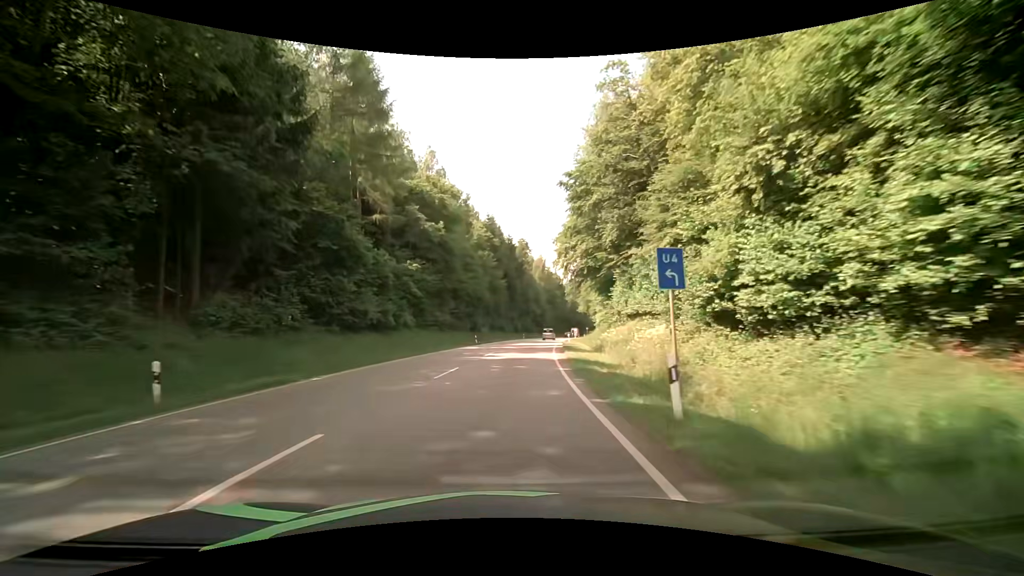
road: secondary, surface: asphalt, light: Day
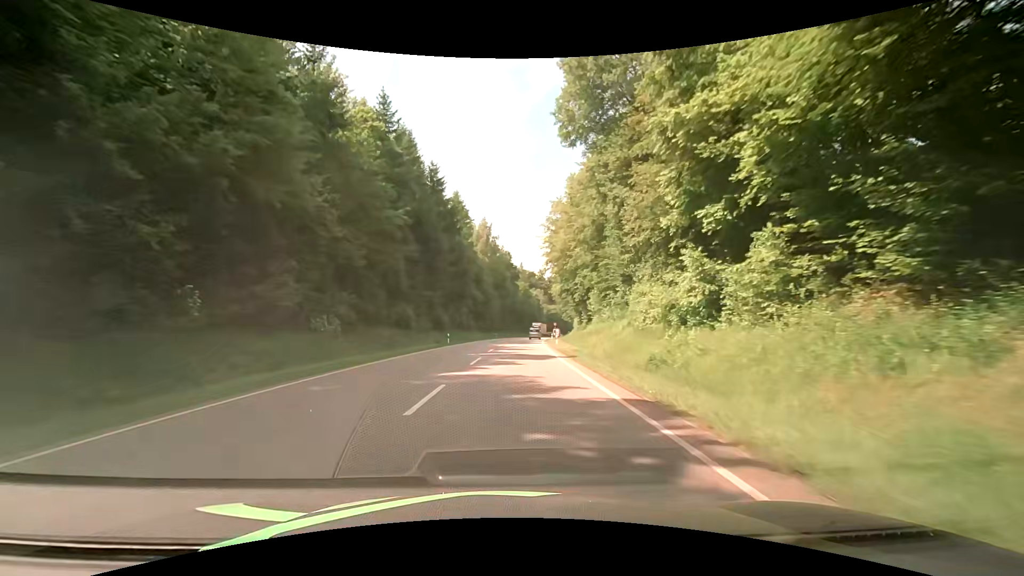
(+3.1, +53.7) m; +7°
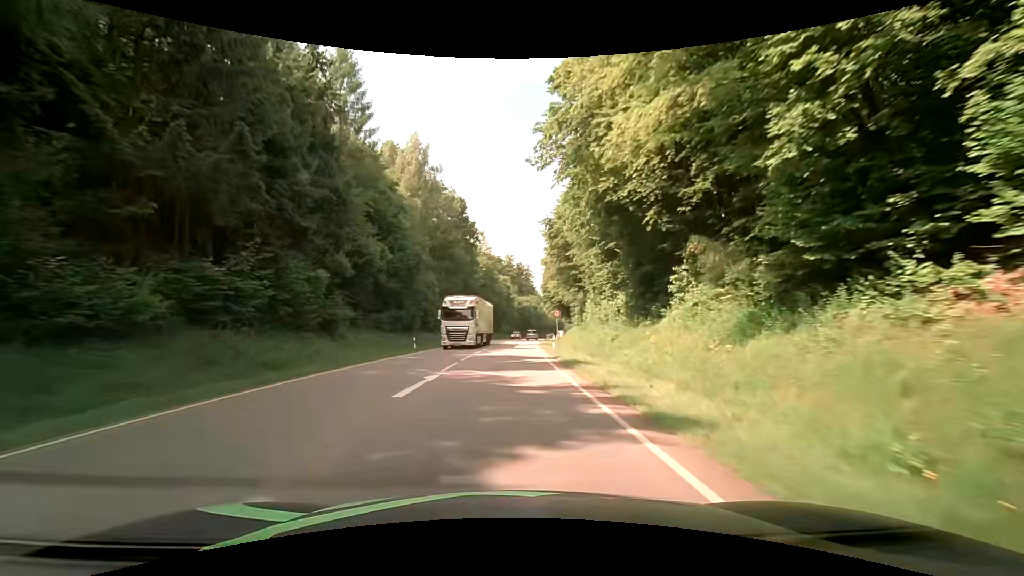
(+2.1, +54.1) m; +4°
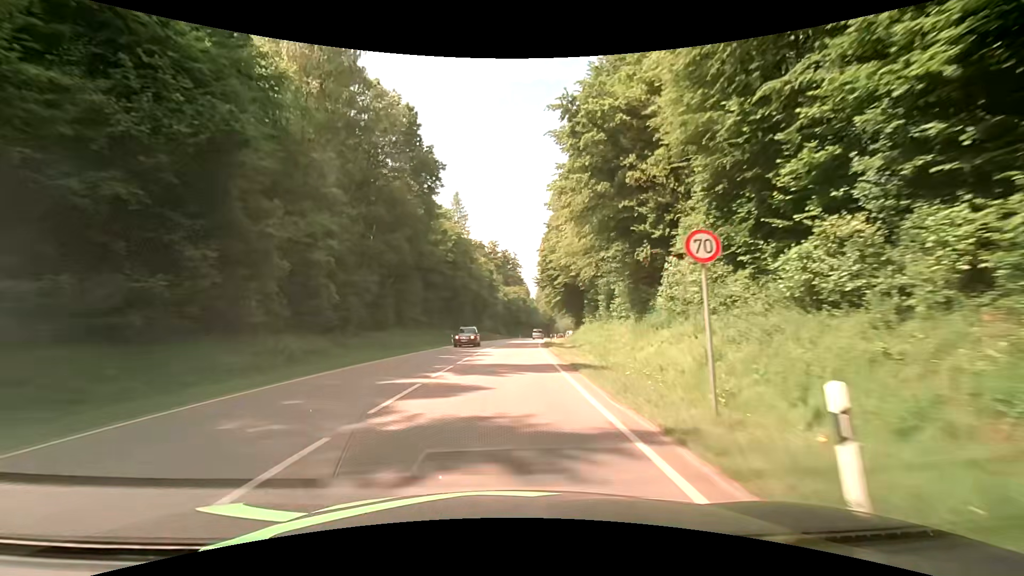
(+0.5, +32.5) m; +2°
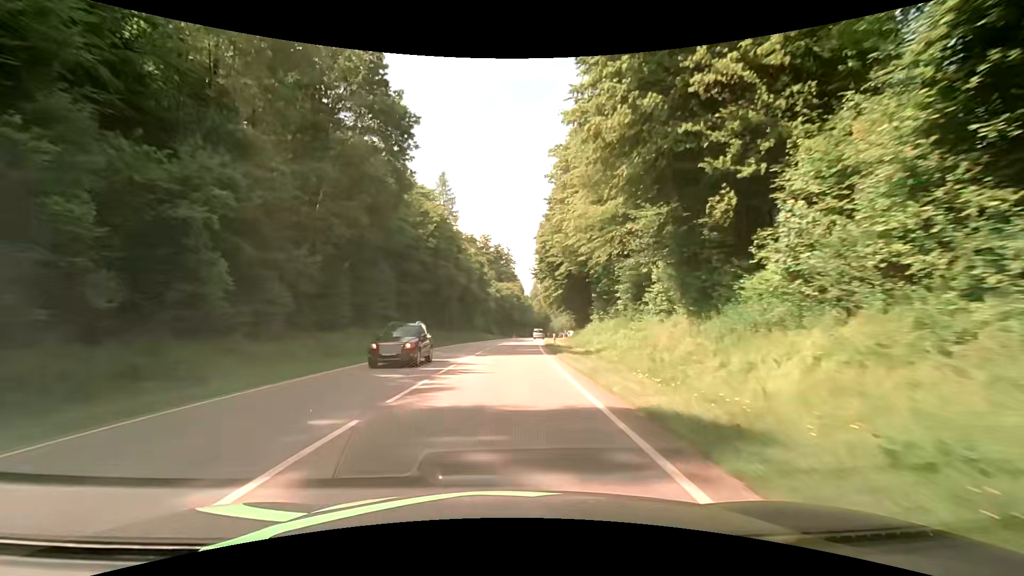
(+0.1, +10.8) m; +1°
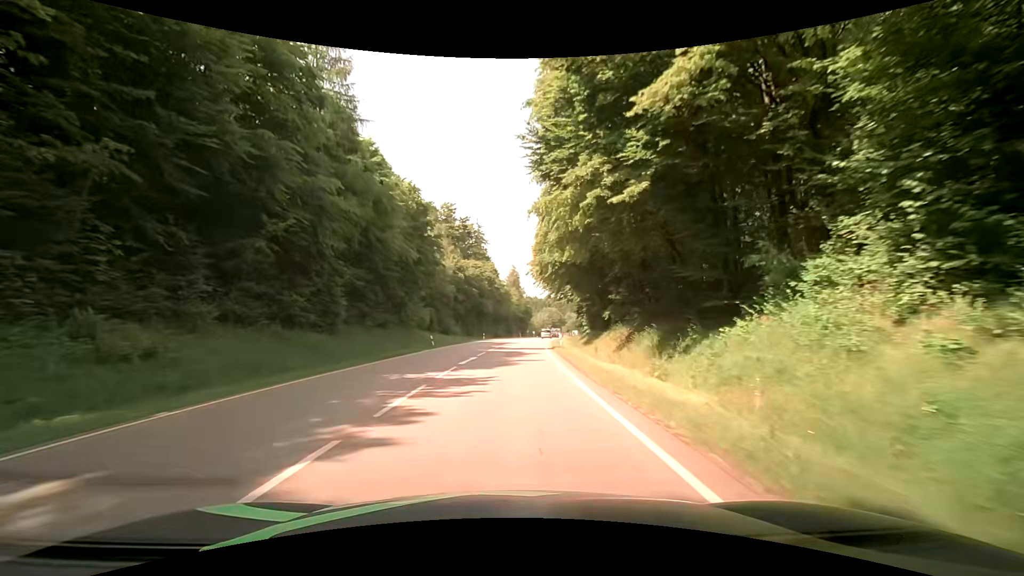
(+1.0, +43.2) m; +3°
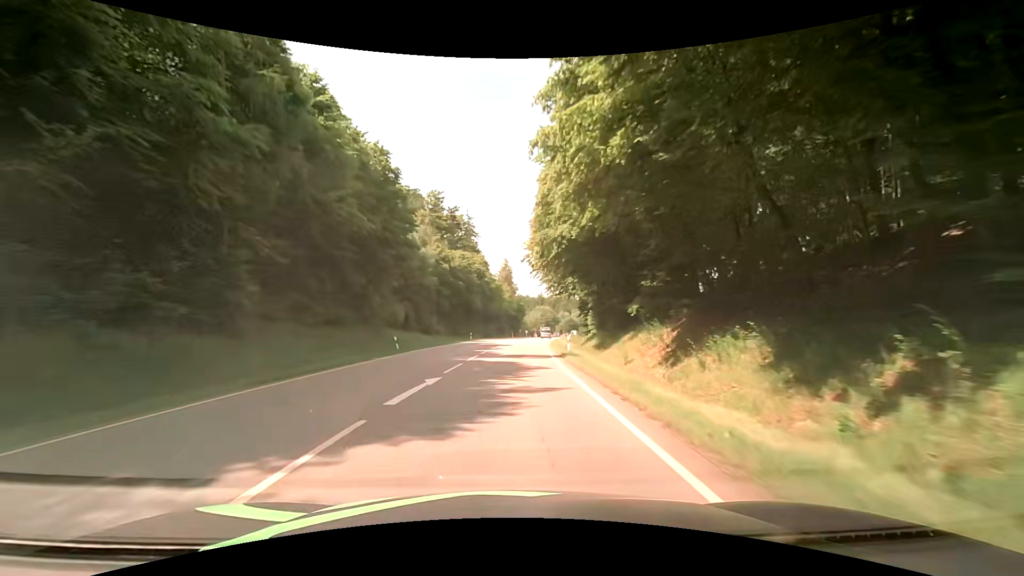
(+0.2, +10.8) m; +2°
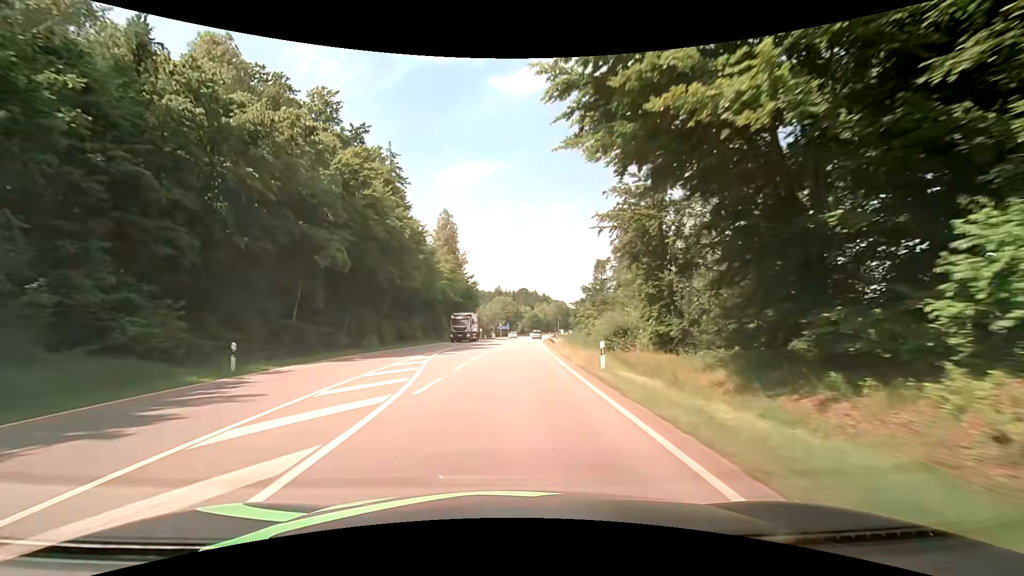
(+2.0, +54.1) m; +5°
(0, +10) (0, +20) (+1, +30) (+1, +40) (+1, +50) (+2, +60) (+3, +70) (+4, +80) (+5, +90) (+6, +100) m
